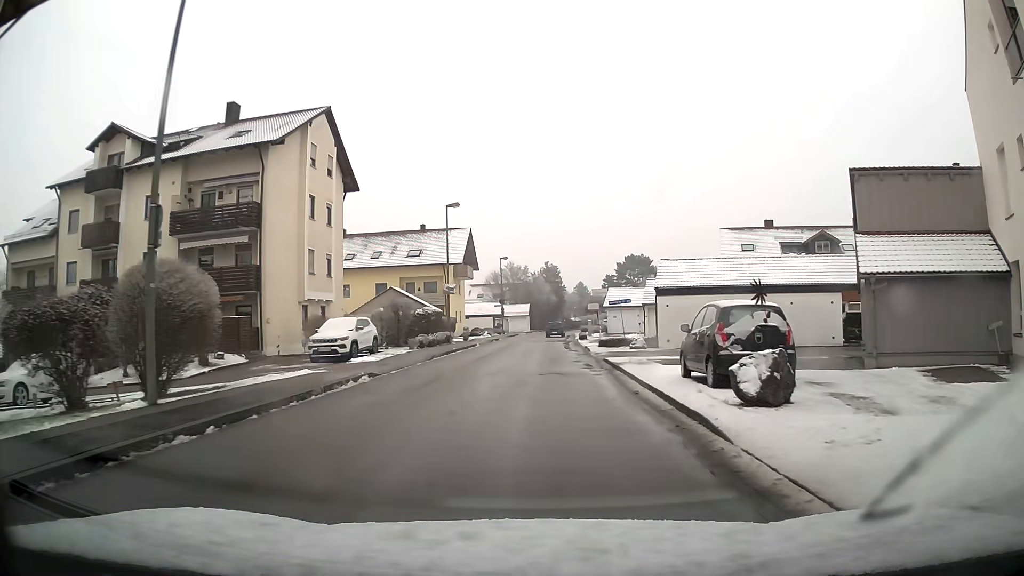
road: unclassified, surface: asphalt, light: Day
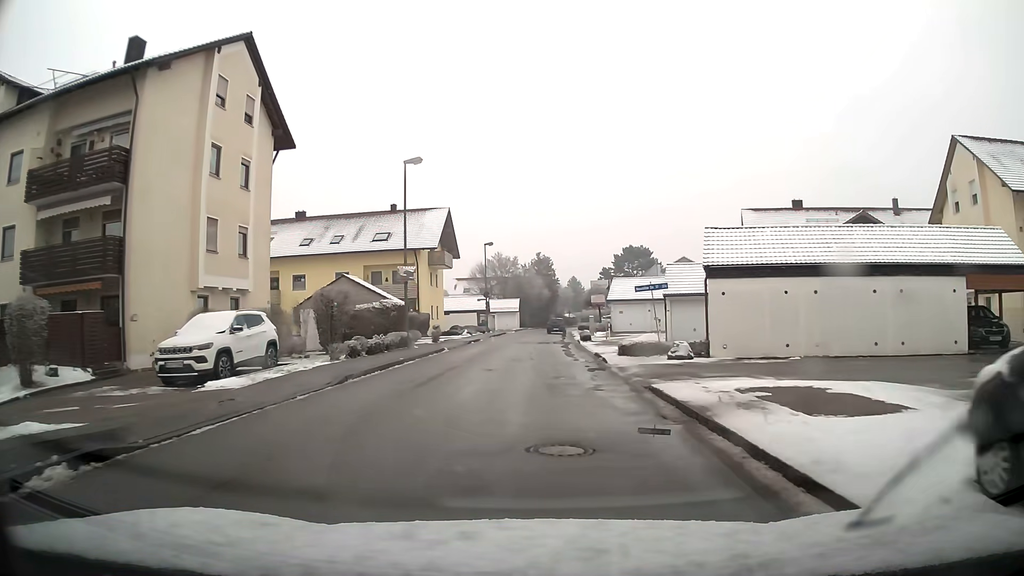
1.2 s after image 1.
(+0.1, +10.5) m; +1°
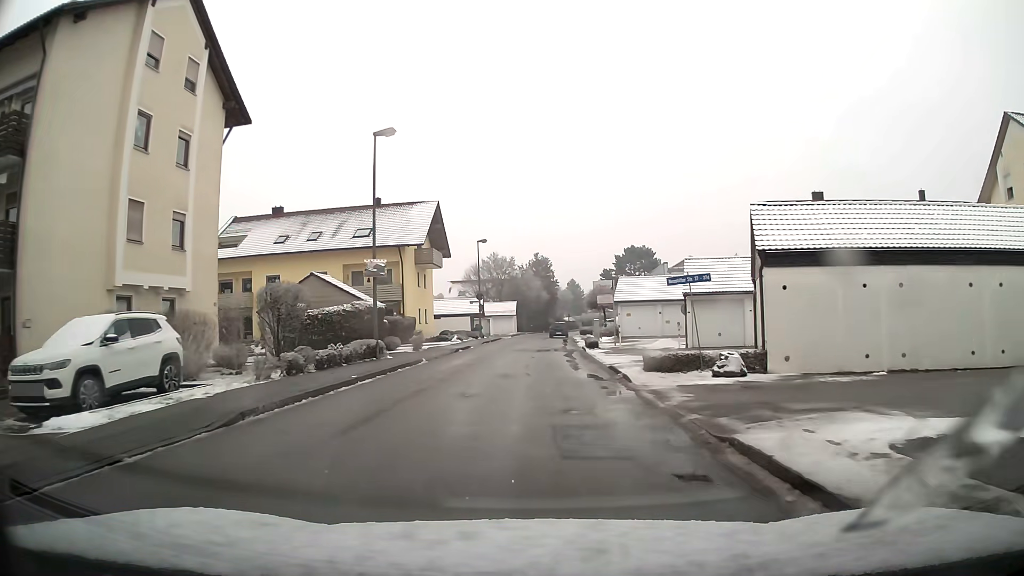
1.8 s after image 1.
(0.0, +5.3) m; 0°
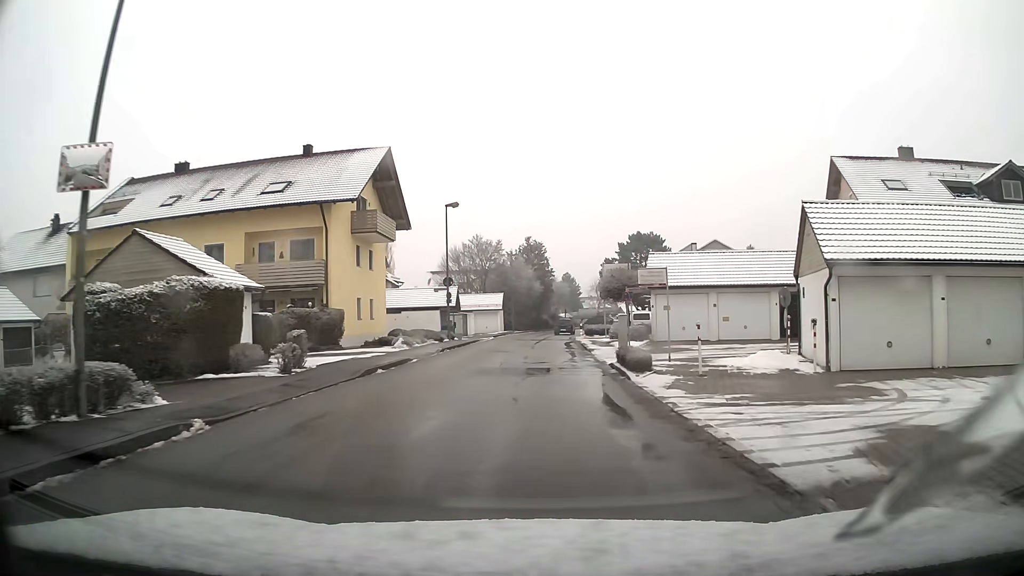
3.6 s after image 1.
(0.0, +16.1) m; +1°
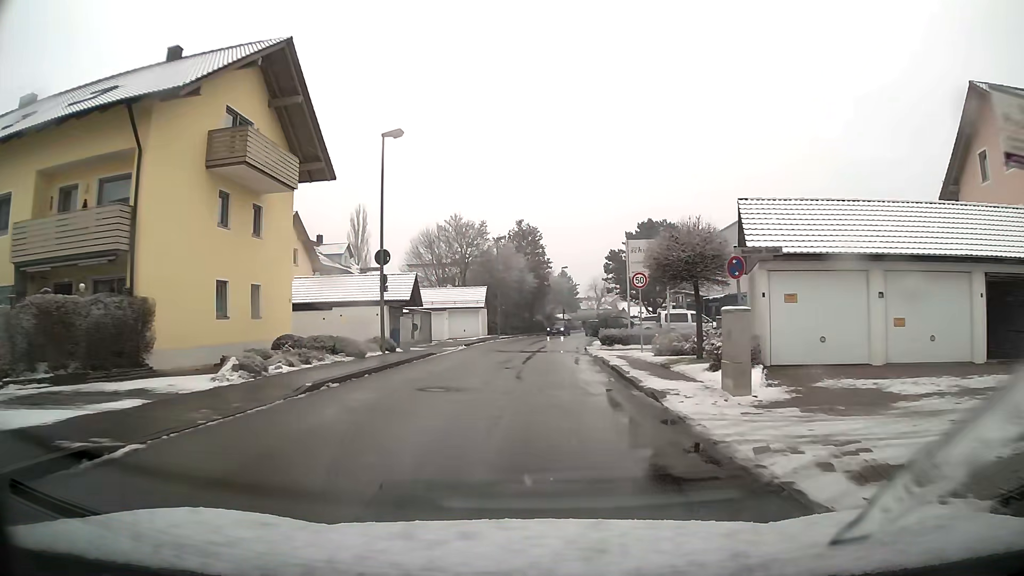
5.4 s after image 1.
(+0.1, +15.9) m; +1°
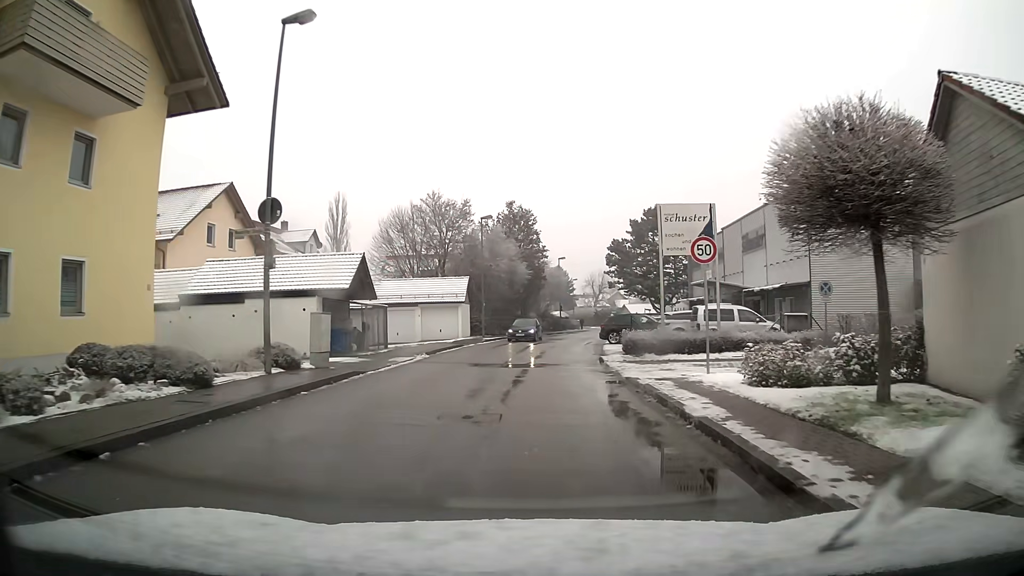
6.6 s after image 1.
(+0.1, +10.3) m; +1°
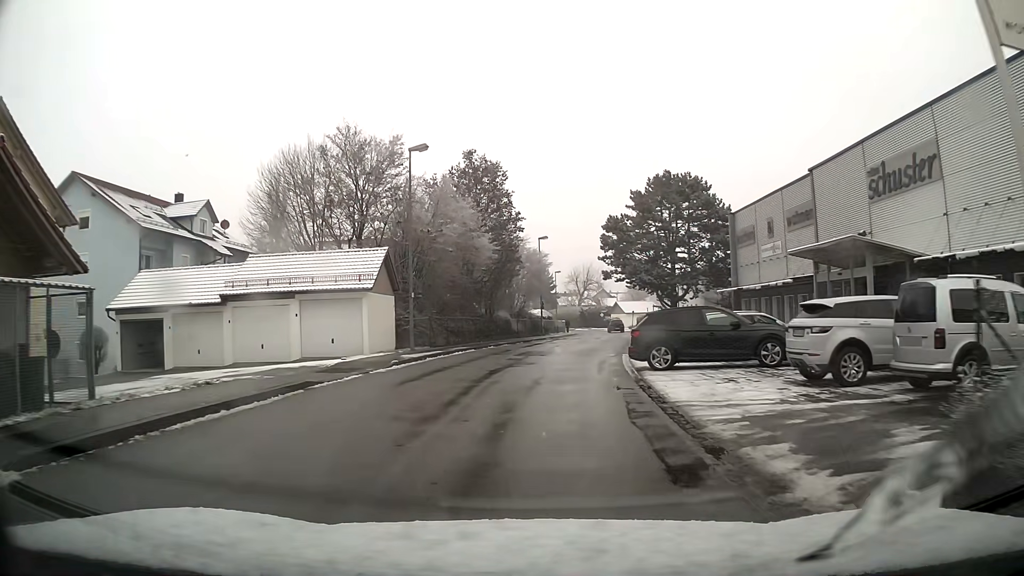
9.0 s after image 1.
(+0.3, +19.3) m; +1°
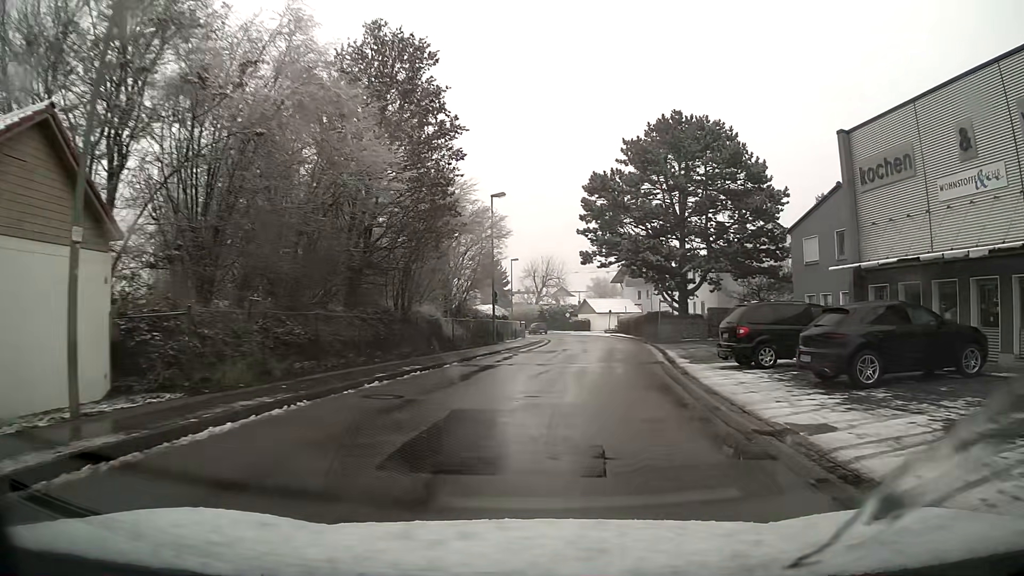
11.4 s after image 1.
(+0.4, +19.5) m; +5°
(+1, +10) (+2, +20) (+3, +30) (+3, +40) (+4, +50) (+3, +60) (+2, +70) (0, +80) (-3, +89) (-6, +99) m
